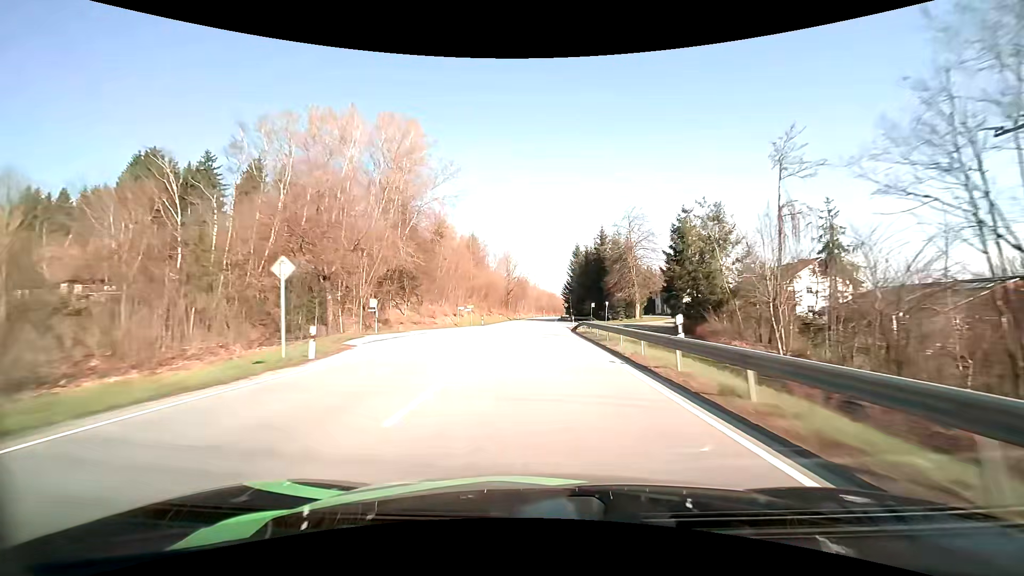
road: primary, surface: asphalt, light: Day
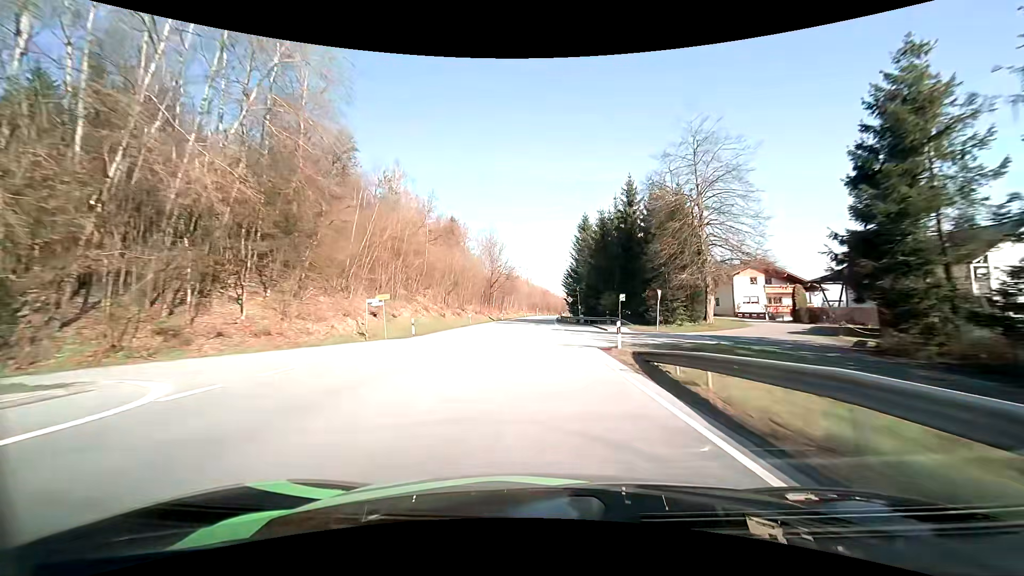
(+0.2, +31.2) m; +1°
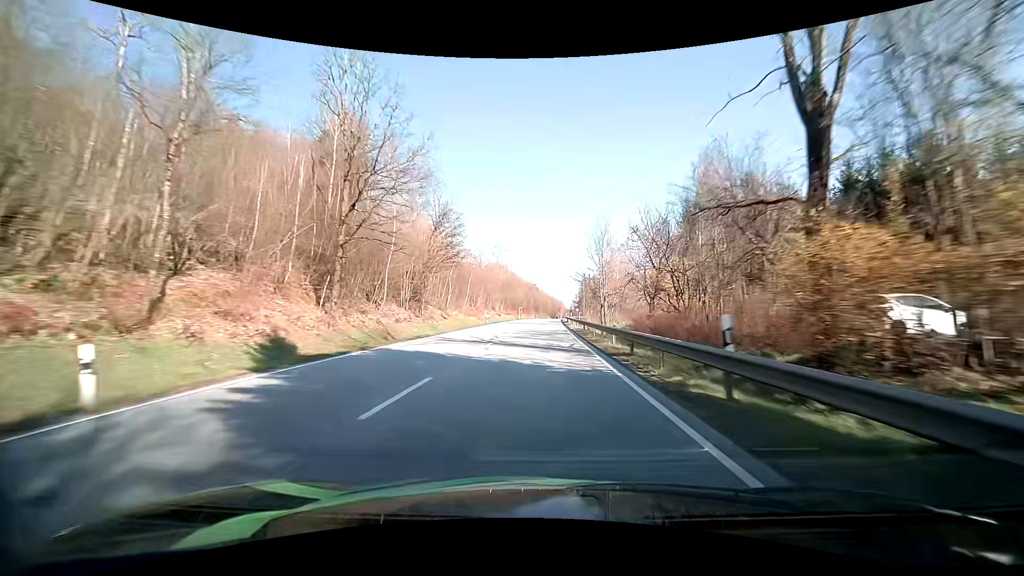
(+0.9, +76.7) m; +1°
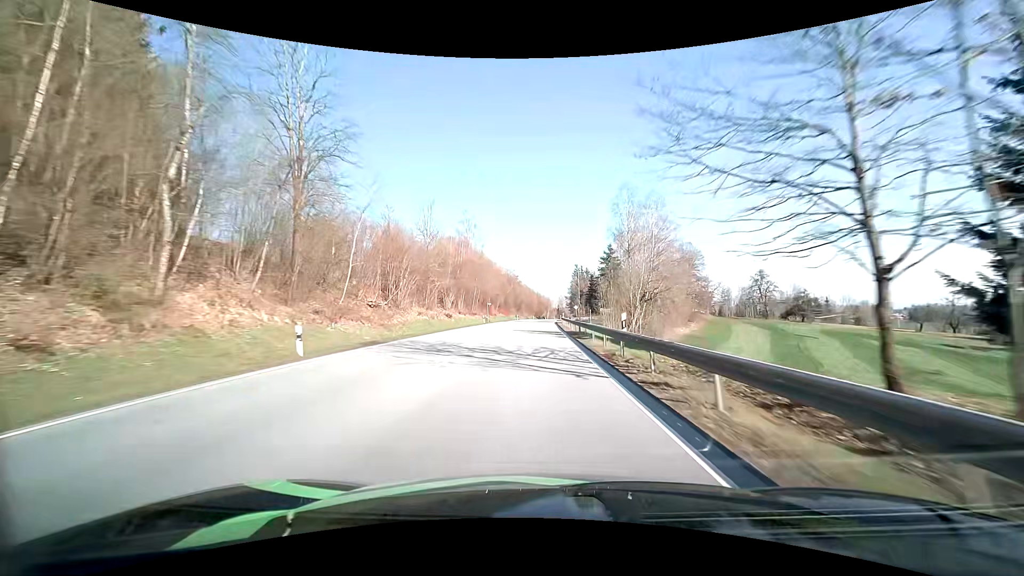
(+1.3, +44.6) m; +2°
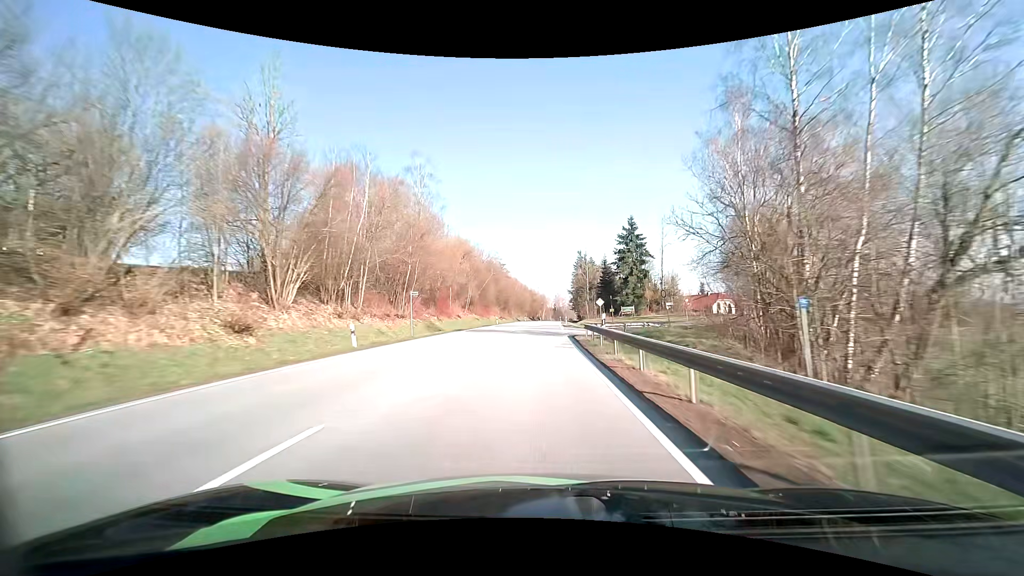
(+0.3, +43.5) m; +1°
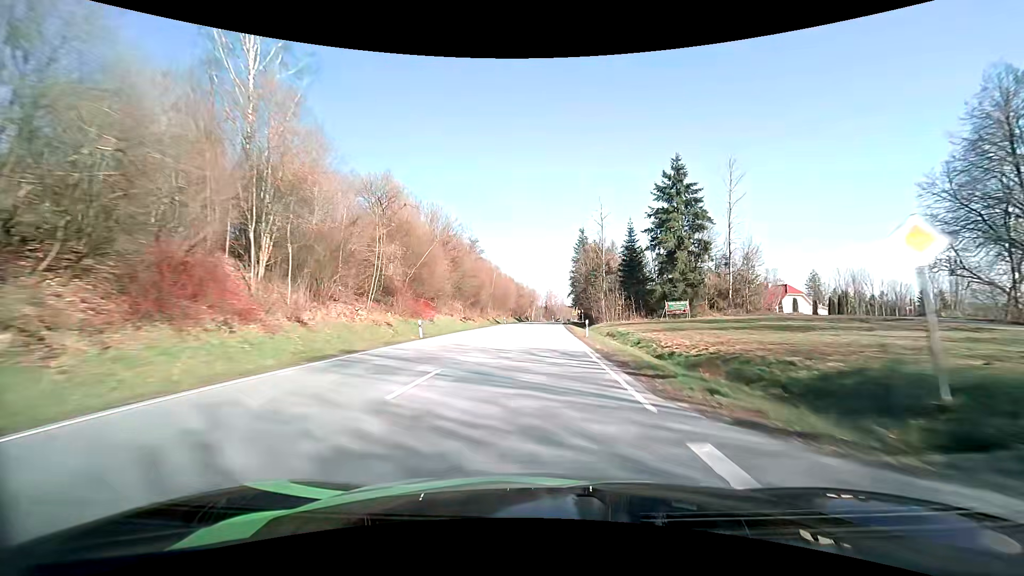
(+0.4, +42.3) m; +1°
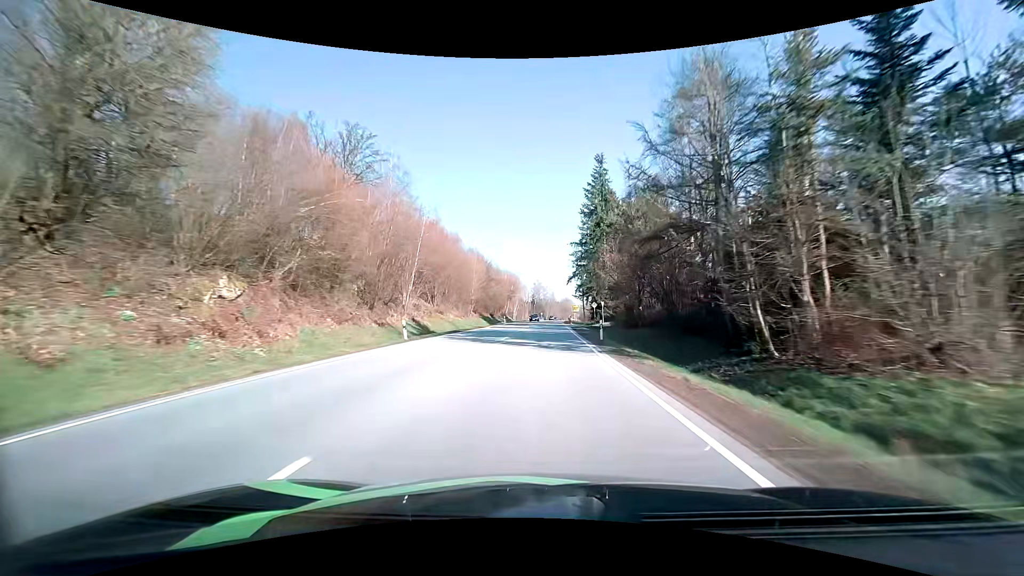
(+0.6, +55.1) m; +1°
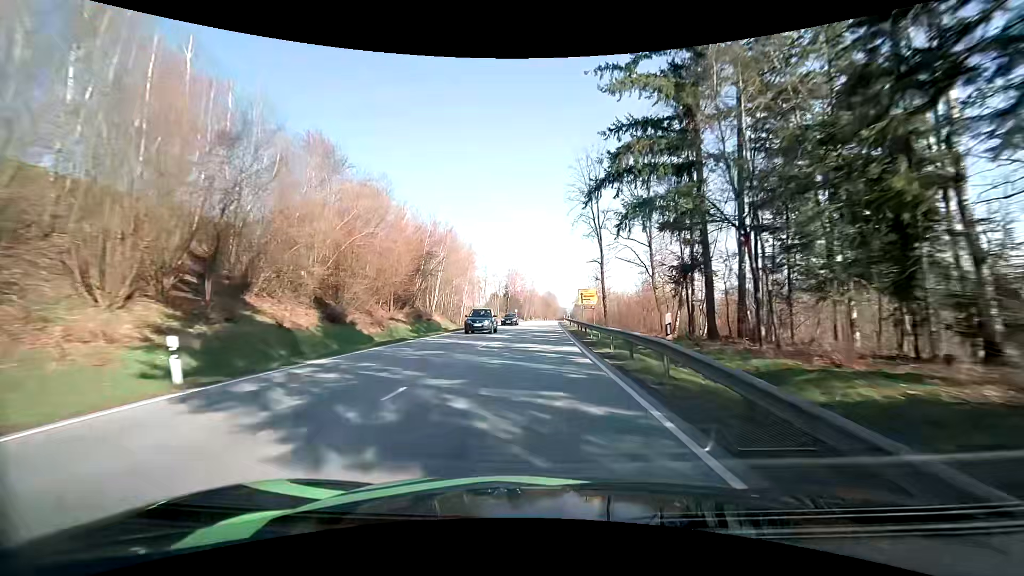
(+1.6, +66.9) m; +2°
(0, +10) (0, +20) (0, +30) (0, +40) (+1, +50) (+1, +60) (+1, +70) (+2, +80) (+2, +90) (+3, +100) m
